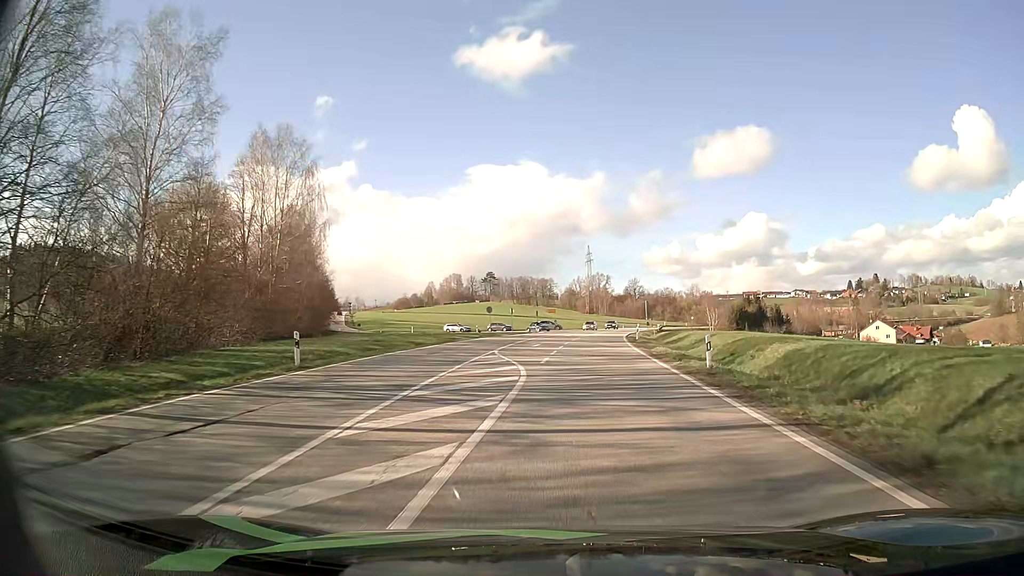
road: secondary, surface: asphalt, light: Day
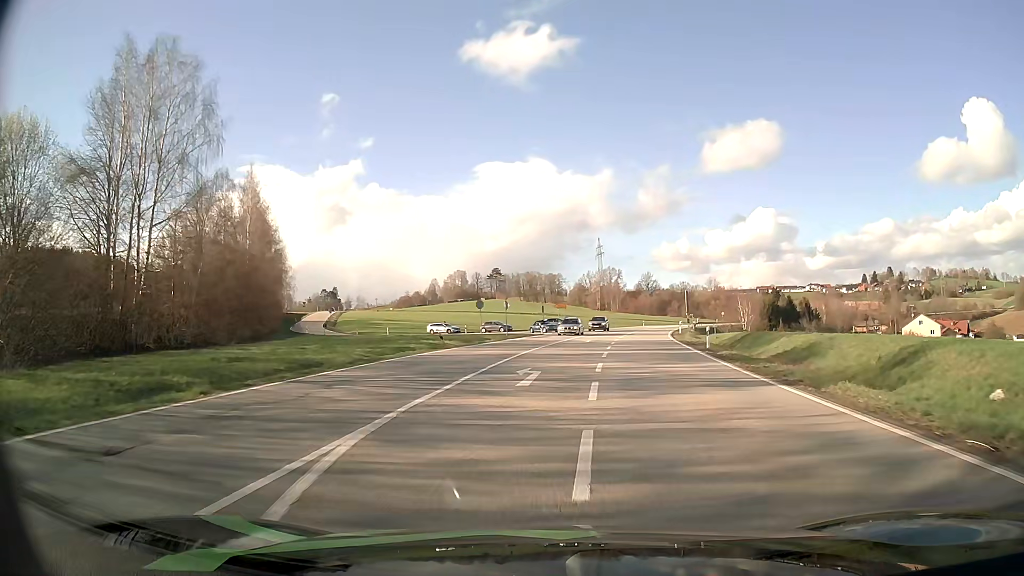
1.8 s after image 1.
(0.0, +22.1) m; -1°
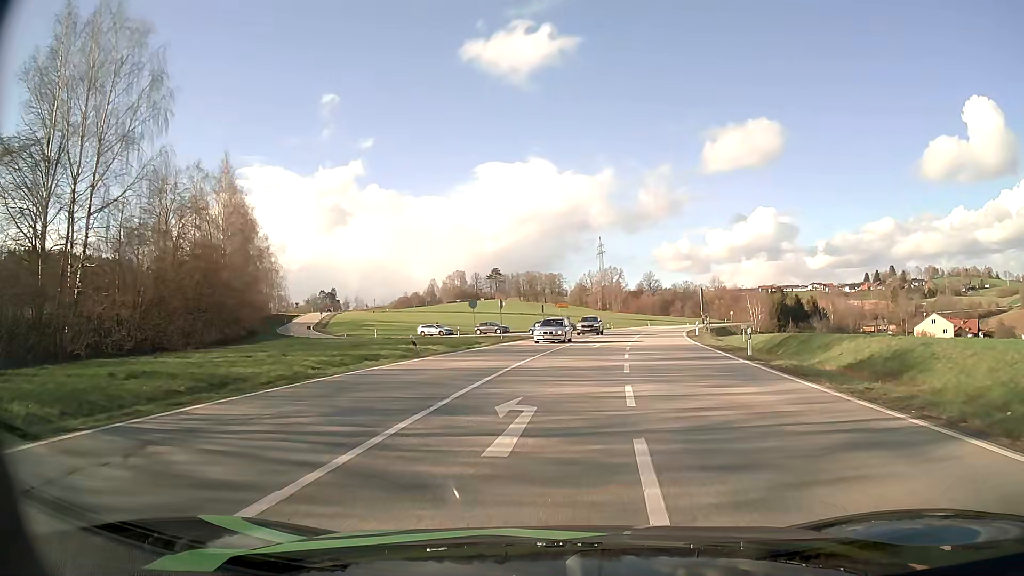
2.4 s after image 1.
(0.0, +6.7) m; 0°
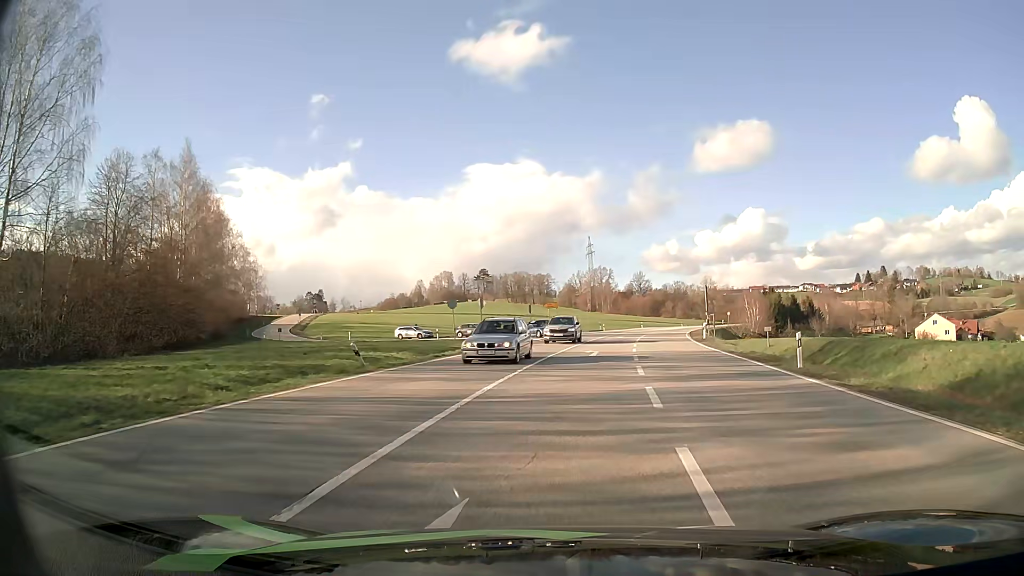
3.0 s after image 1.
(0.0, +6.3) m; +1°
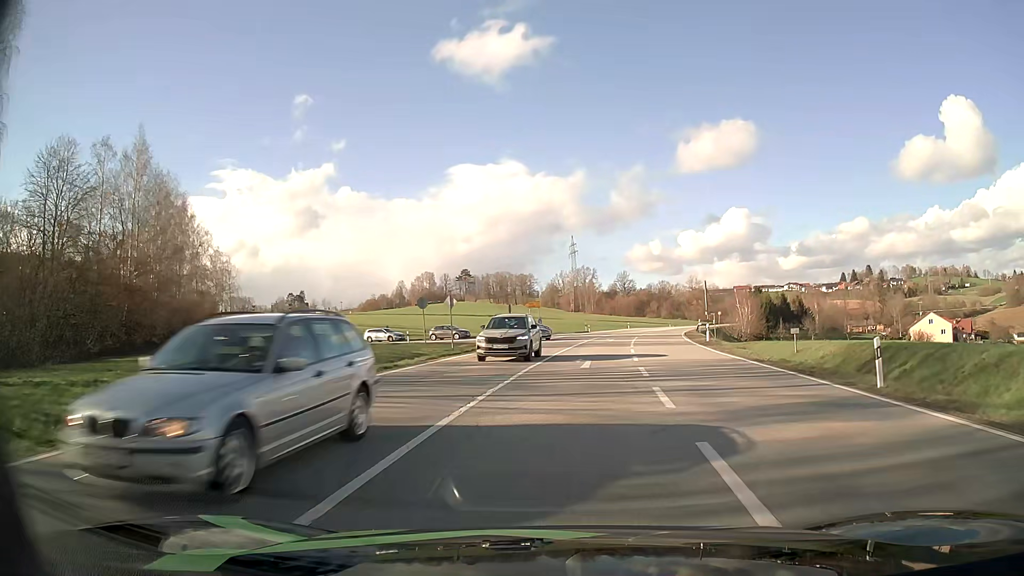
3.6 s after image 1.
(+0.1, +5.9) m; +1°
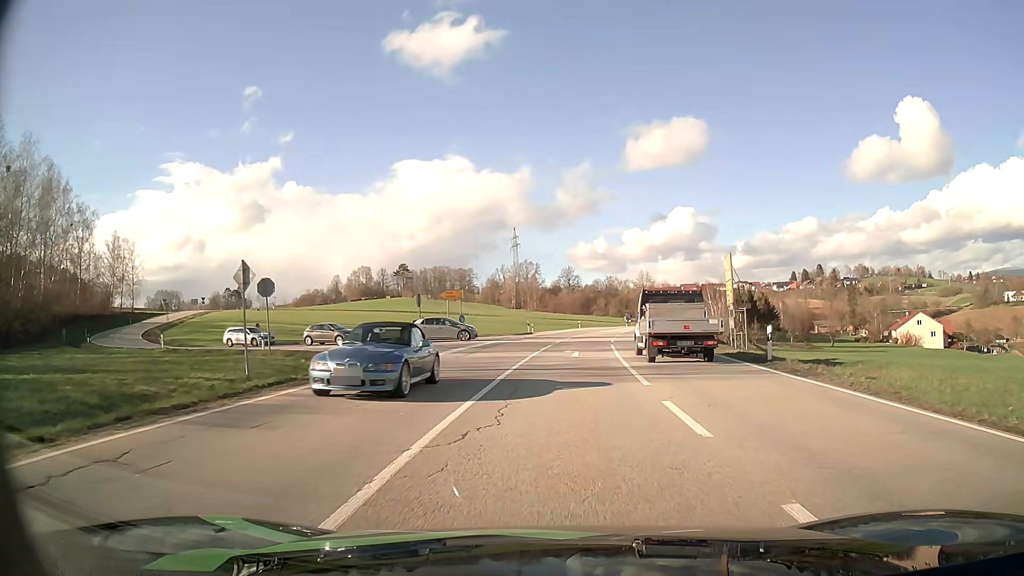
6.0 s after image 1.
(+0.9, +20.5) m; +5°
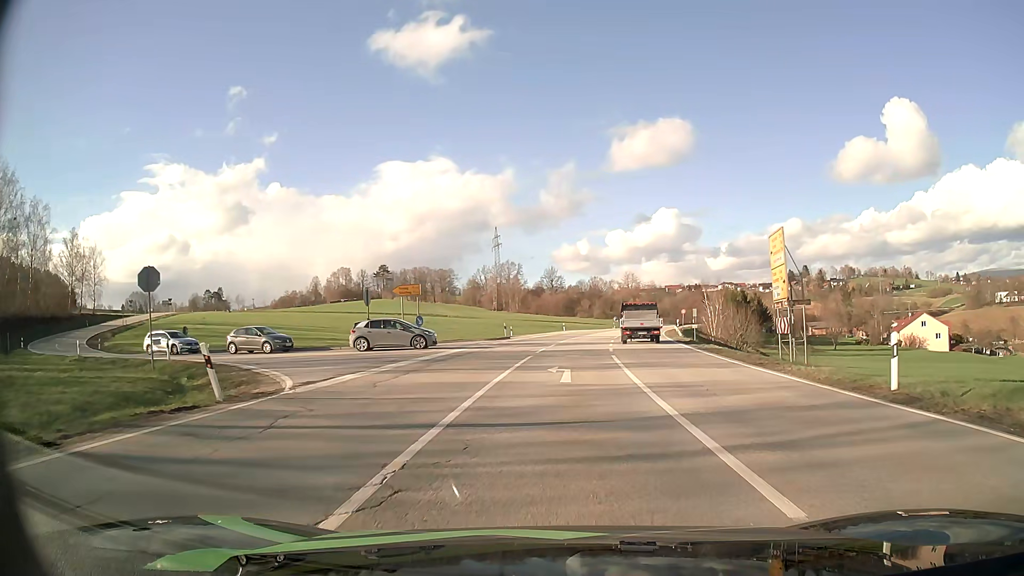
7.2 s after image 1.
(+0.2, +9.1) m; +2°
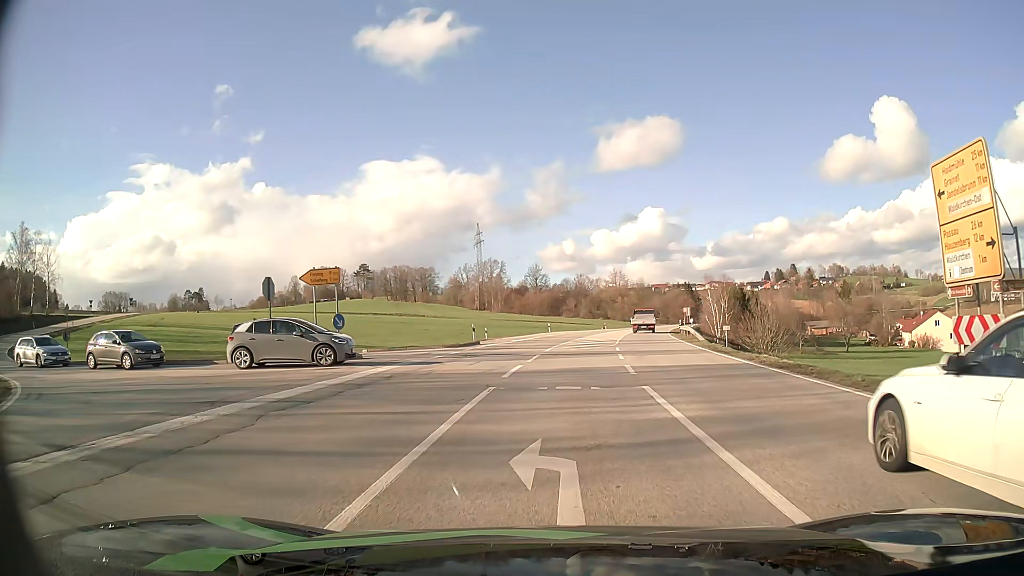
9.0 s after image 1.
(+0.2, +11.6) m; +1°
(0, +10) (0, +20) (-5, +28) (-14, +32) (-24, +33) (-34, +34) (-43, +38) (-51, +44) (-58, +52) (-63, +60) m
